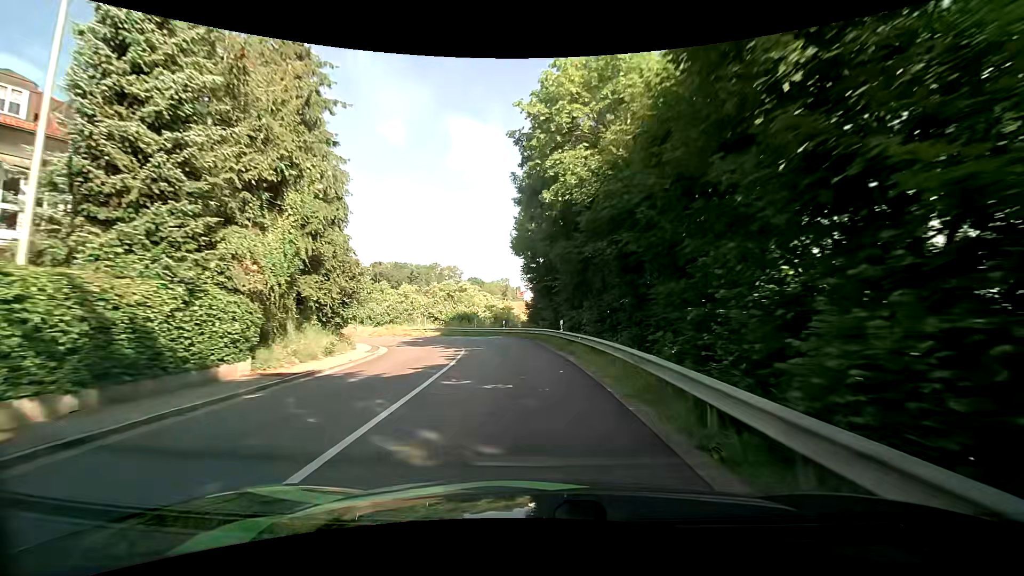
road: tertiary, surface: asphalt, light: Day
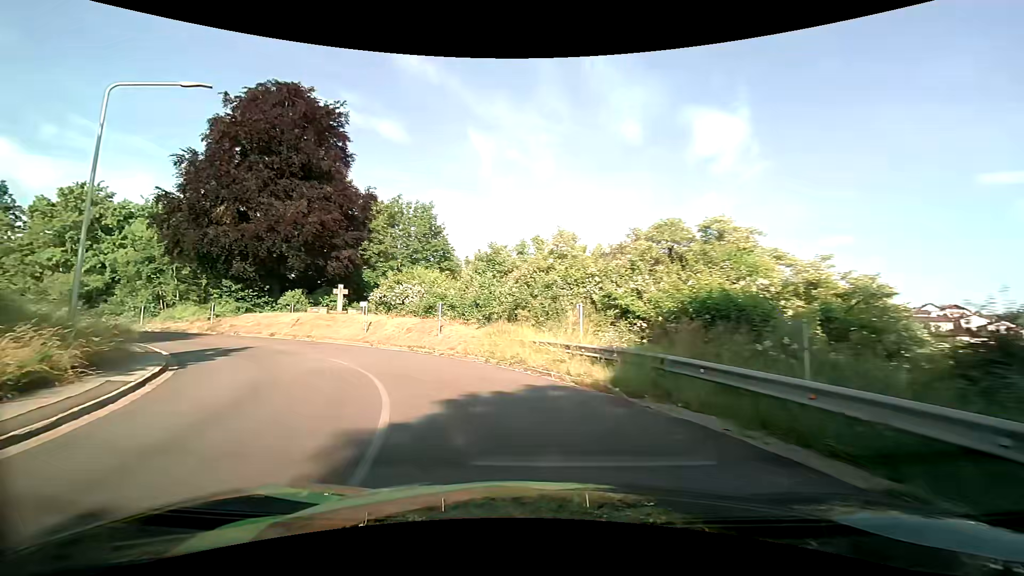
(-4.5, +35.2) m; -25°
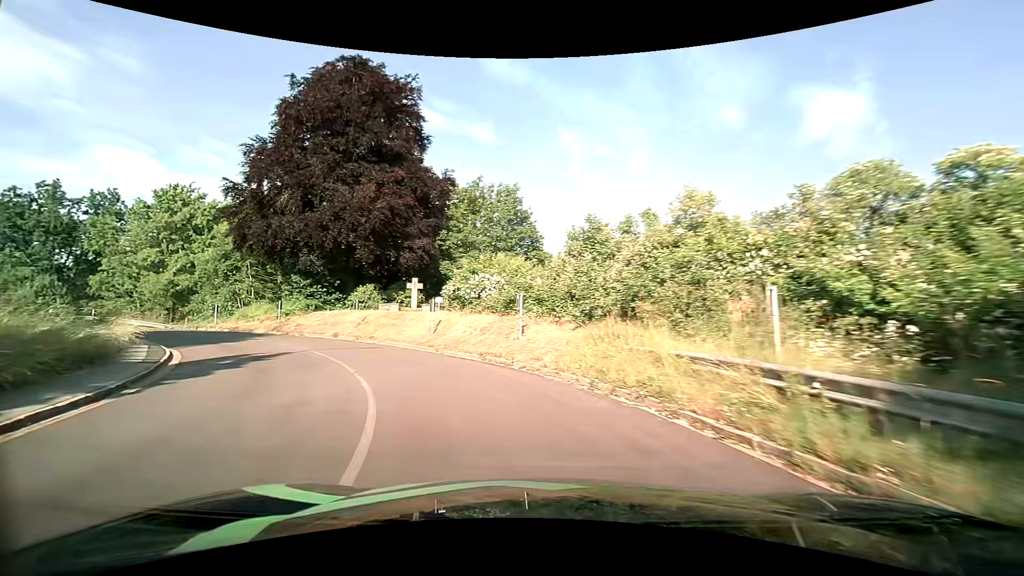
(-0.5, +6.4) m; -9°
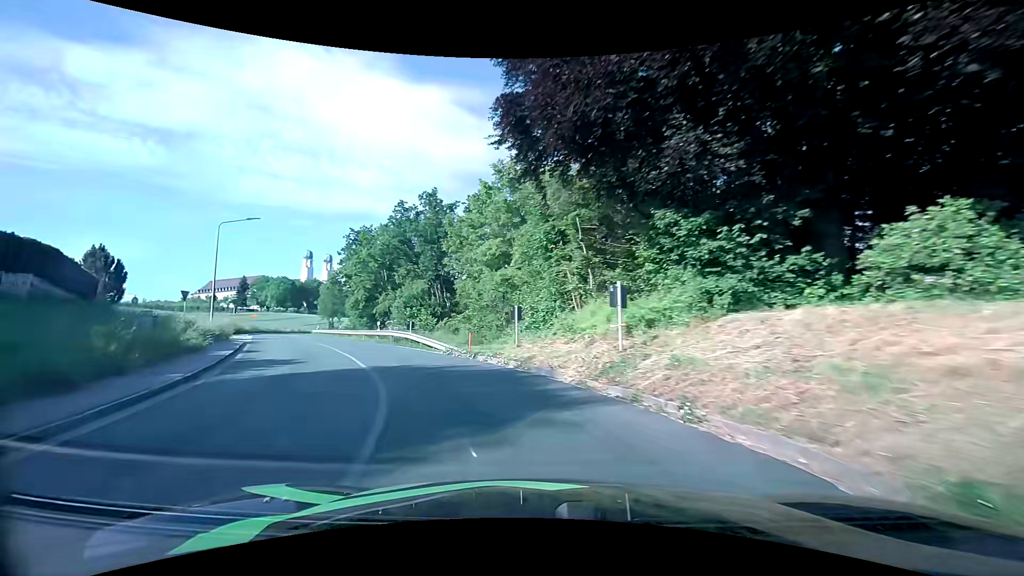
(-10.3, +23.5) m; -45°
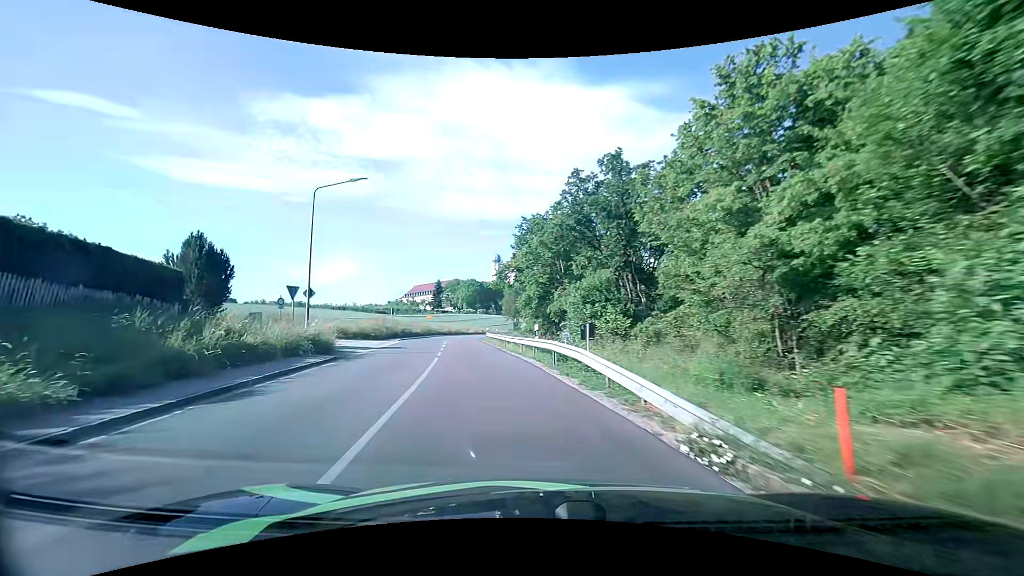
(-2.7, +13.8) m; -21°
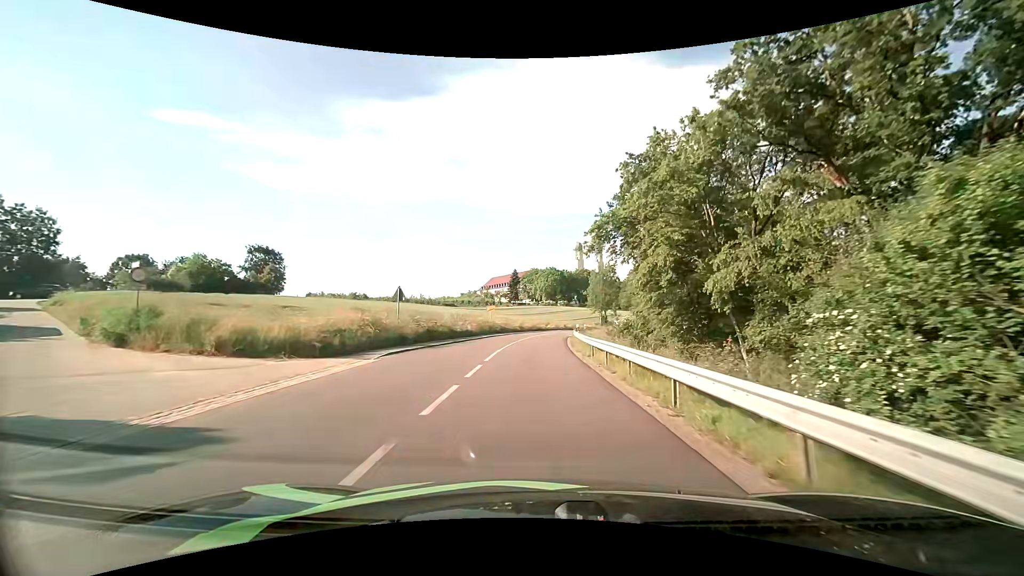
(-3.1, +23.4) m; -10°
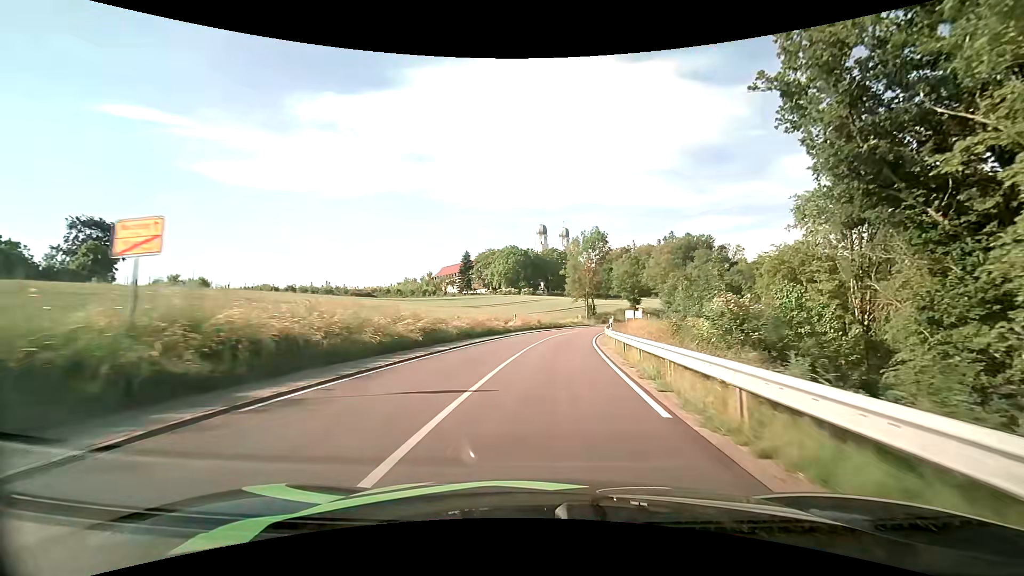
(+0.5, +46.6) m; +4°
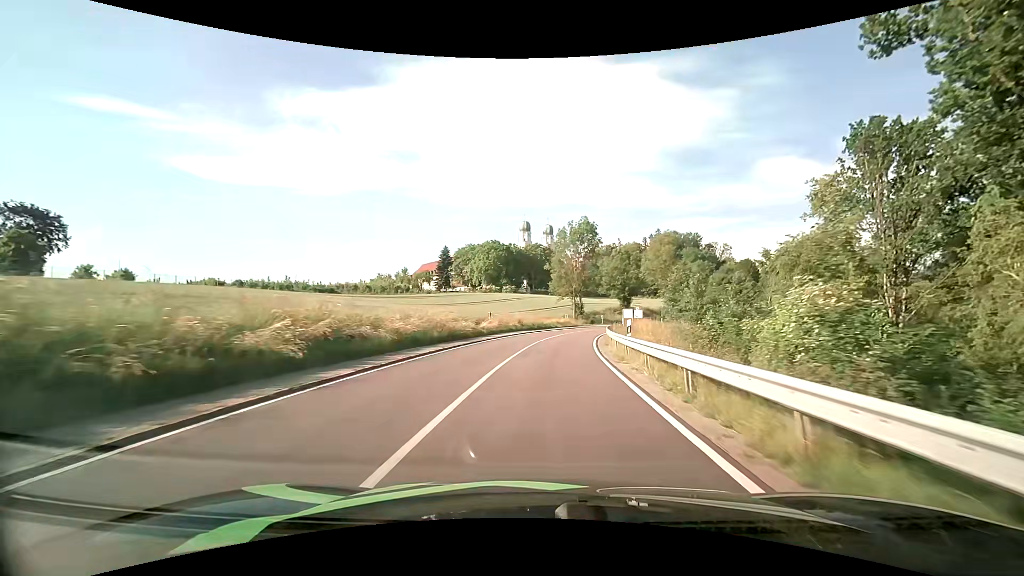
(+0.2, +9.7) m; +2°
(0, +10) (+1, +20) (+2, +30) (+3, +40) (+5, +50) (+8, +59) (+11, +69) (+14, +78) (+19, +87) (+24, +96) m
